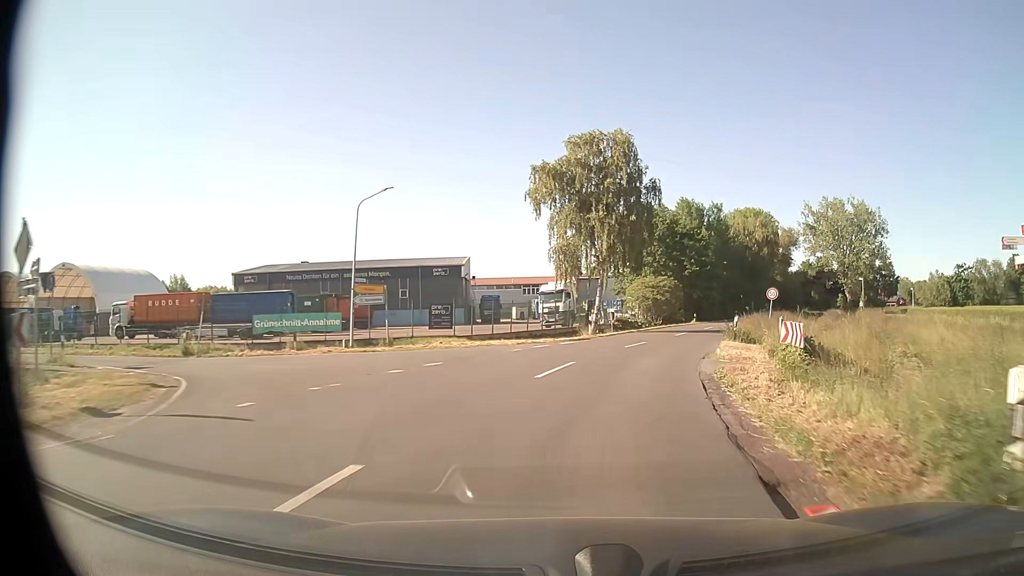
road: secondary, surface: asphalt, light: Day
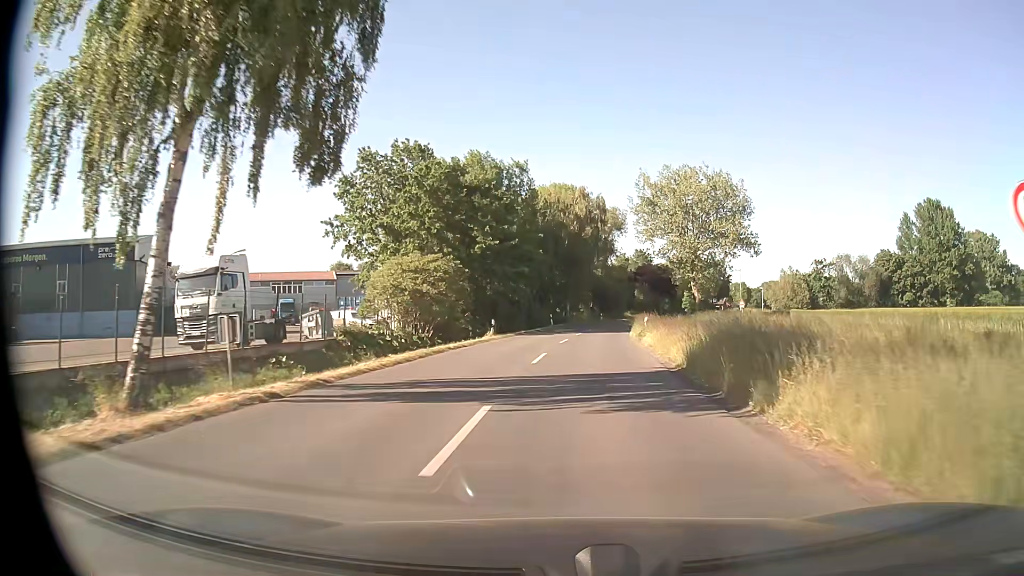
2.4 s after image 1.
(+5.3, +31.1) m; +18°
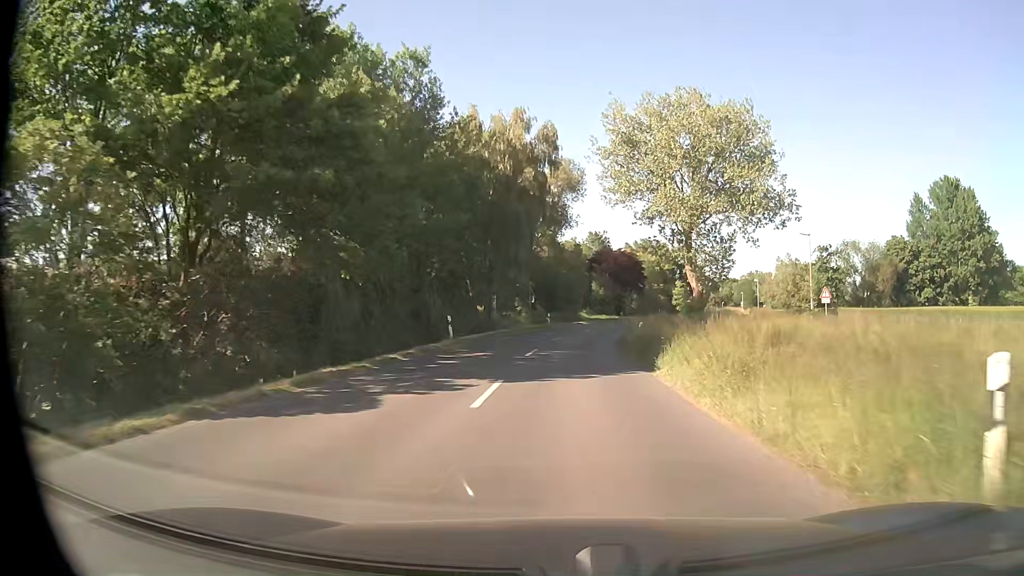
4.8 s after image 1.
(+1.4, +31.6) m; +5°
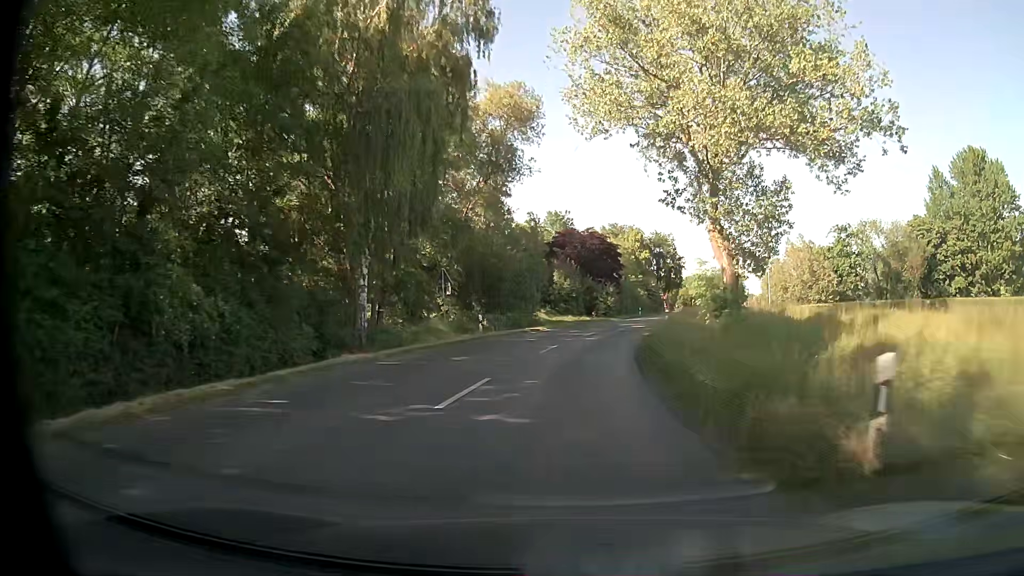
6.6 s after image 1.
(+0.8, +23.8) m; +3°
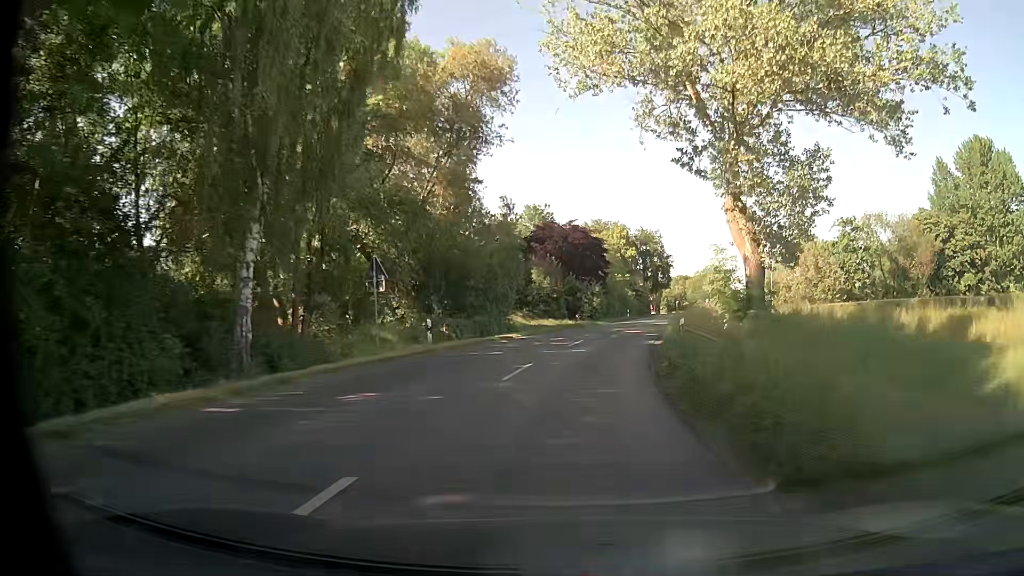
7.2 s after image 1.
(+0.1, +8.0) m; +2°
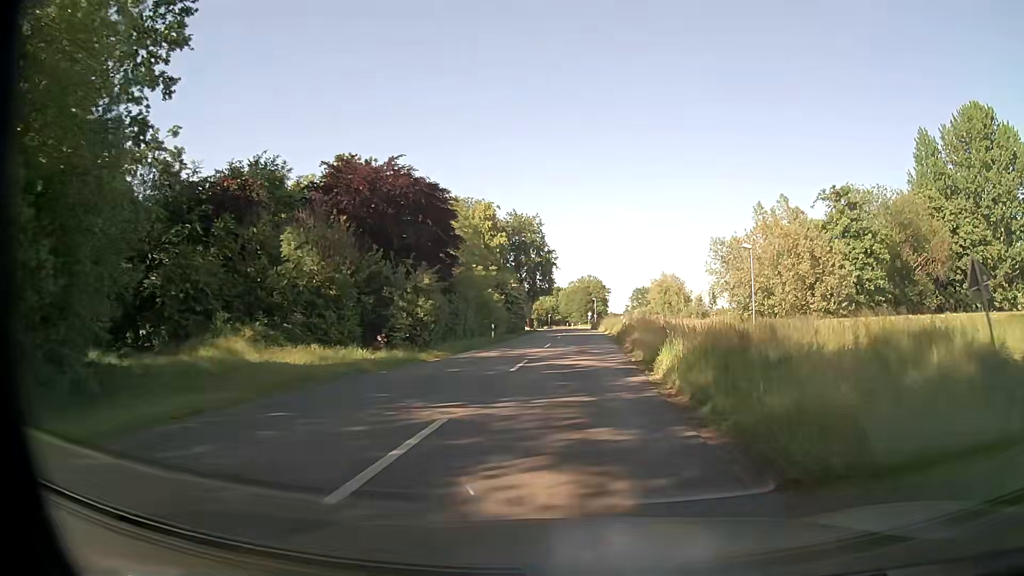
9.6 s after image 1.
(+2.9, +31.5) m; +11°
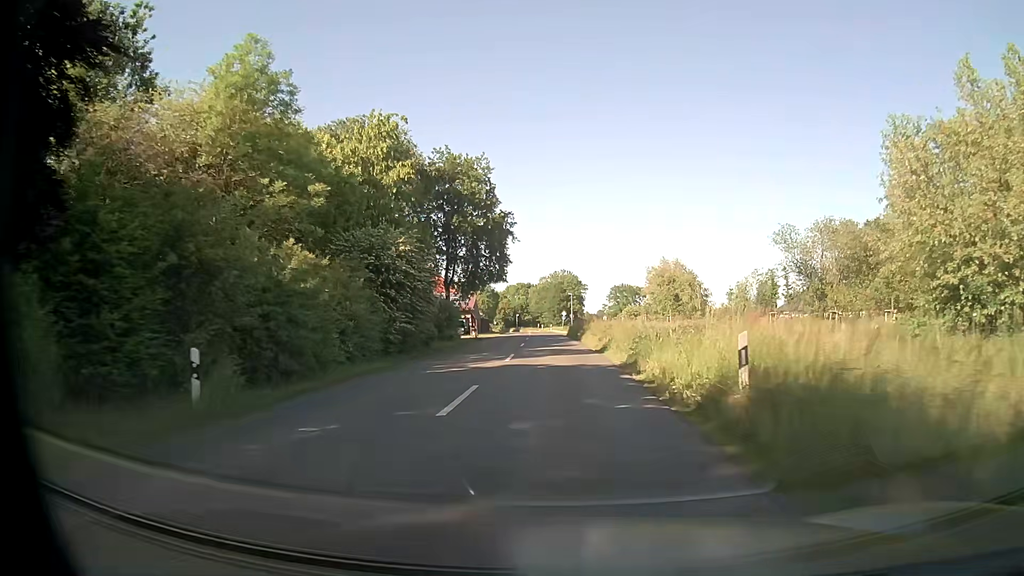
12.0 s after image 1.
(+1.1, +31.5) m; +2°
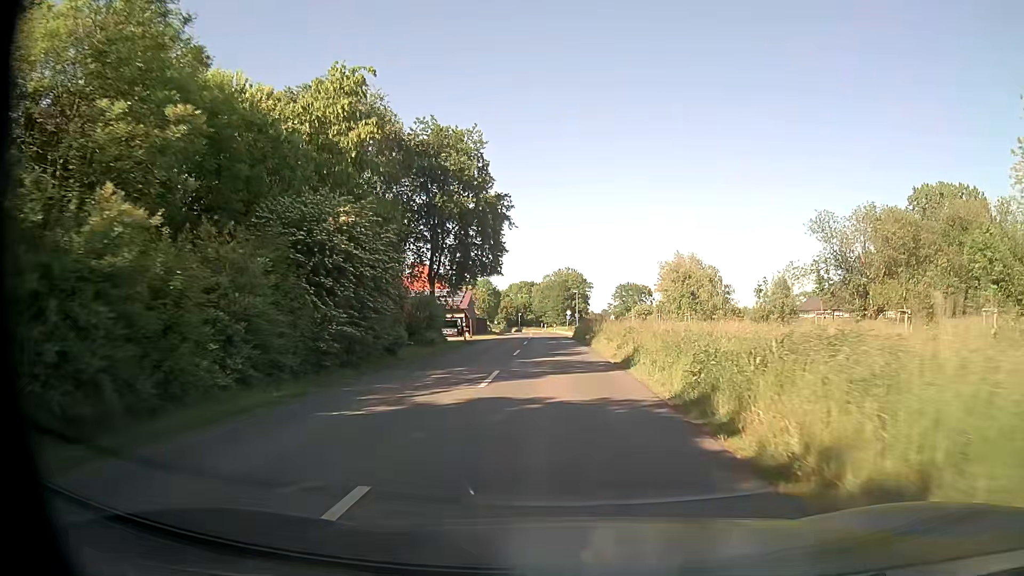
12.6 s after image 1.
(0.0, +7.9) m; 0°
(0, +10) (0, +20) (0, +30) (0, +40) (-1, +50) (-1, +60) (-1, +70) (-1, +80) (-2, +90) (-3, +100) m
